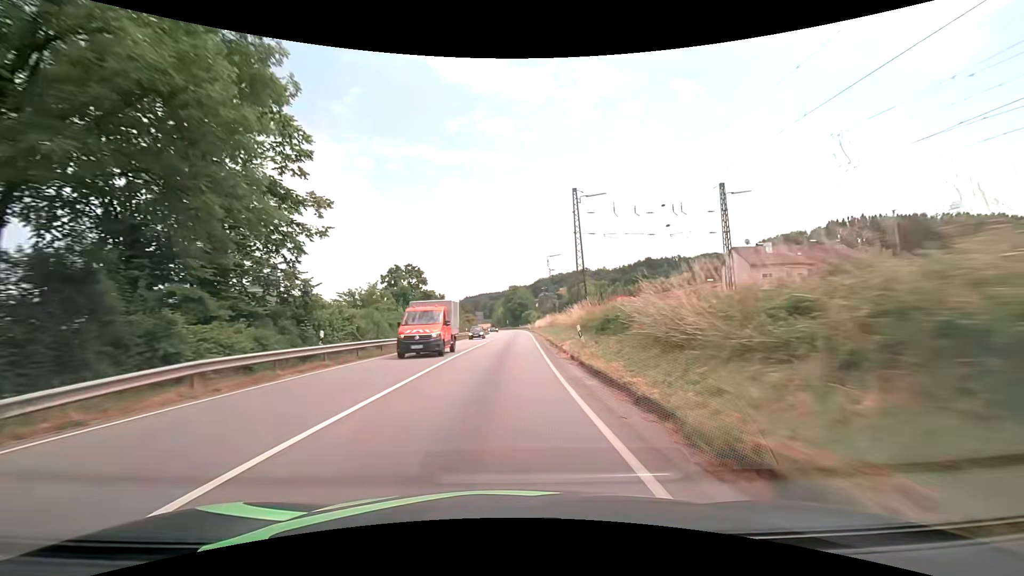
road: primary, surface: asphalt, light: Day
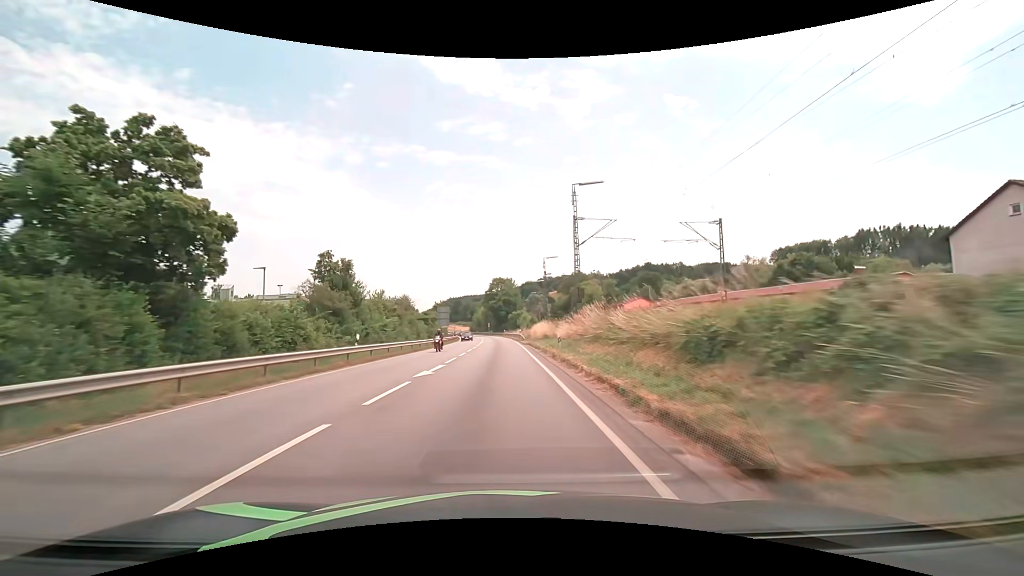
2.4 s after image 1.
(+1.0, +44.4) m; +2°
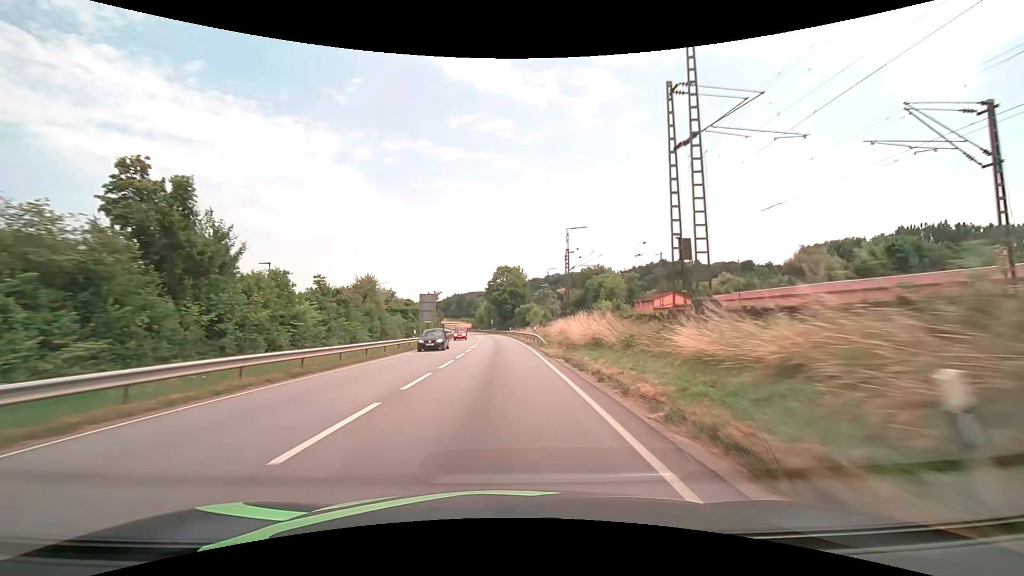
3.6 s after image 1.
(-0.2, +22.1) m; -1°
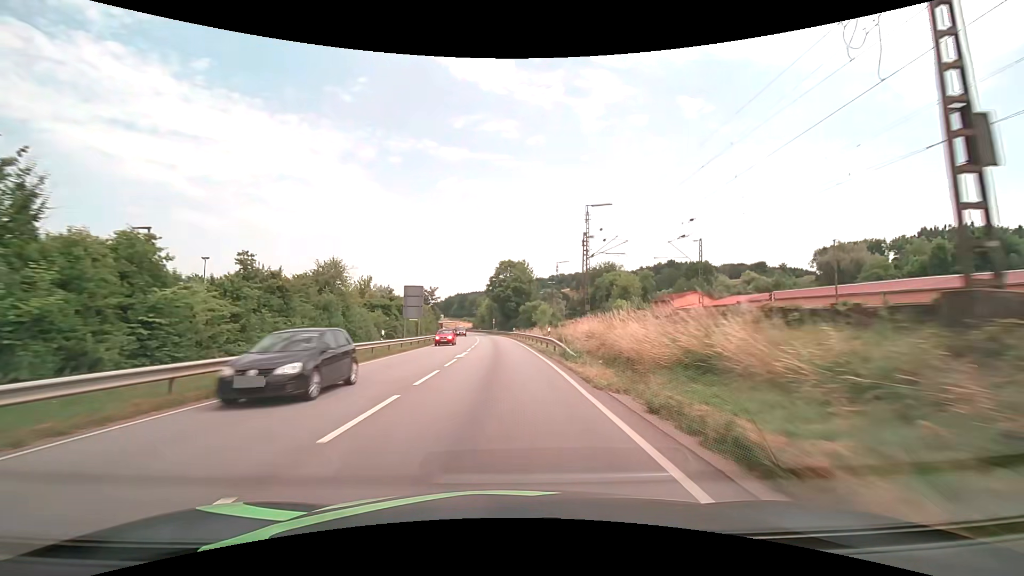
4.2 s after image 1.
(0.0, +11.1) m; 0°
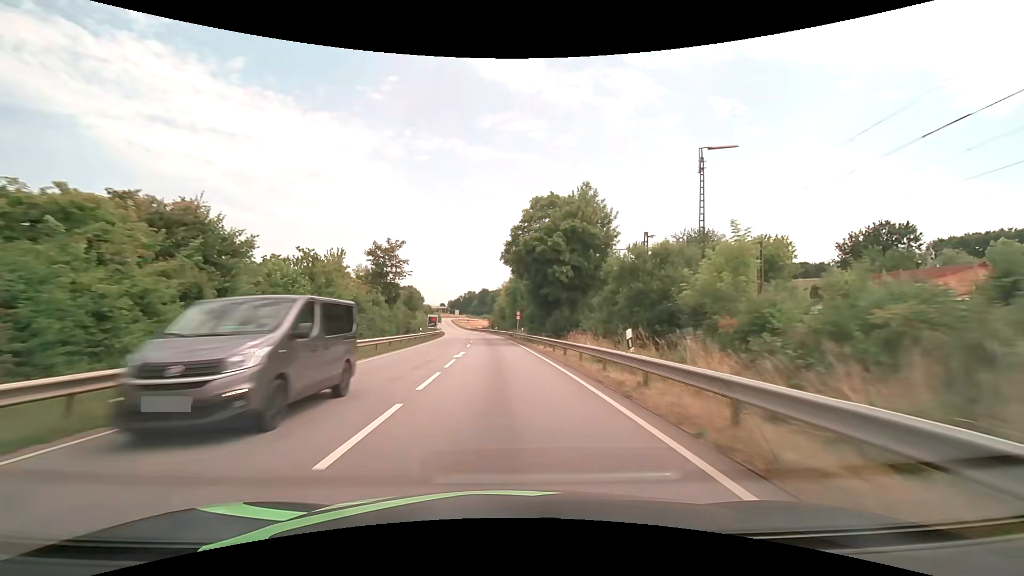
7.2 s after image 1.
(-1.2, +55.4) m; -3°
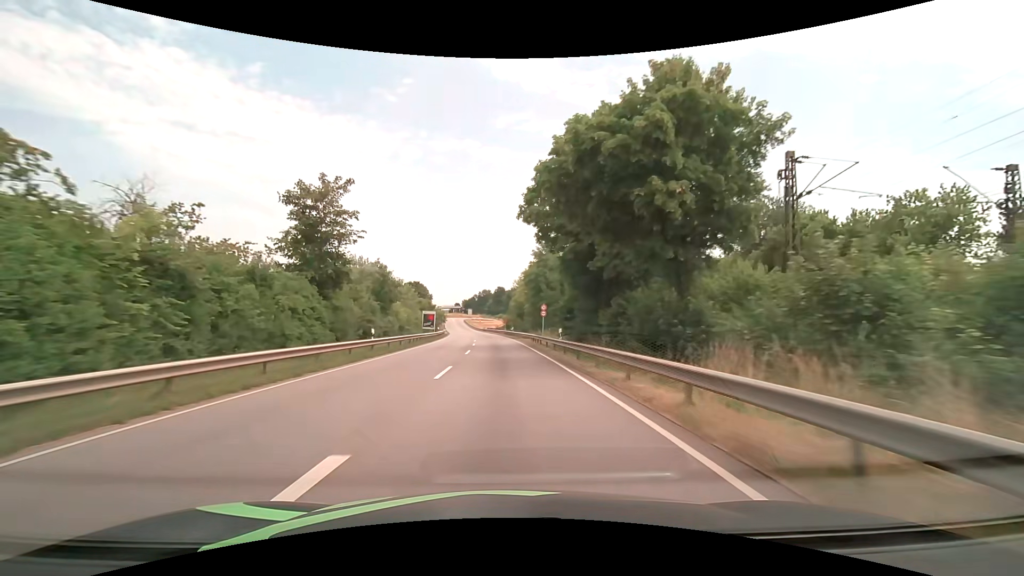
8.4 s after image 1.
(-0.4, +22.2) m; -2°
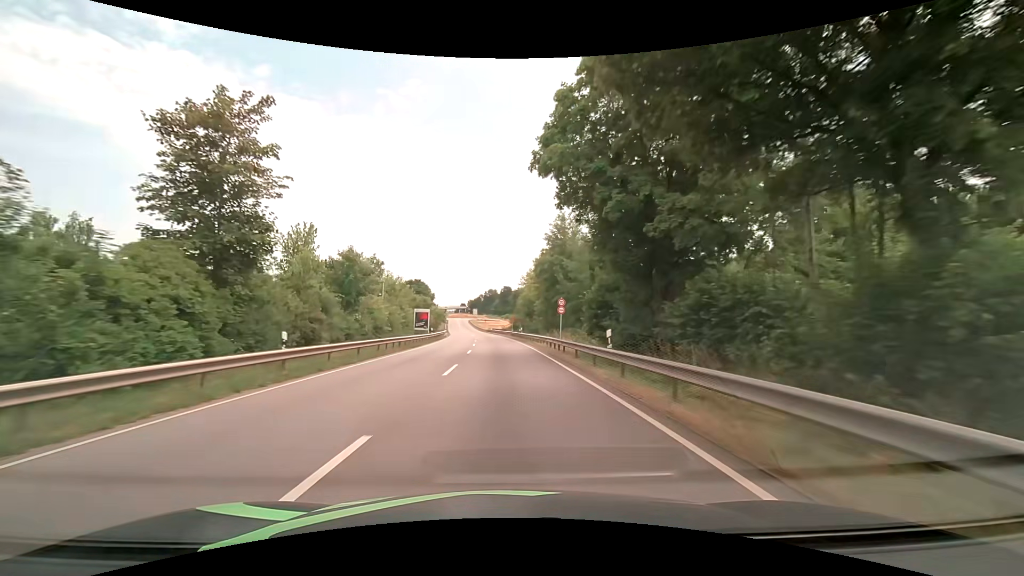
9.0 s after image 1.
(-0.1, +11.1) m; -1°
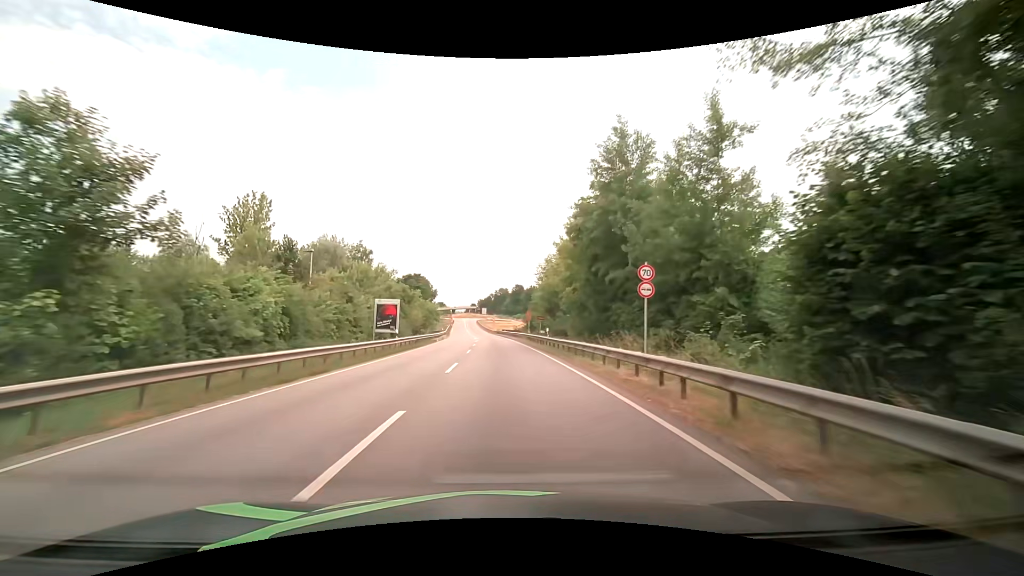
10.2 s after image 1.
(-0.2, +22.1) m; -1°
(0, +10) (0, +20) (0, +30) (-1, +40) (-1, +50) (-2, +60) (-3, +70) (-3, +80) (-4, +90) (-5, +100) m
